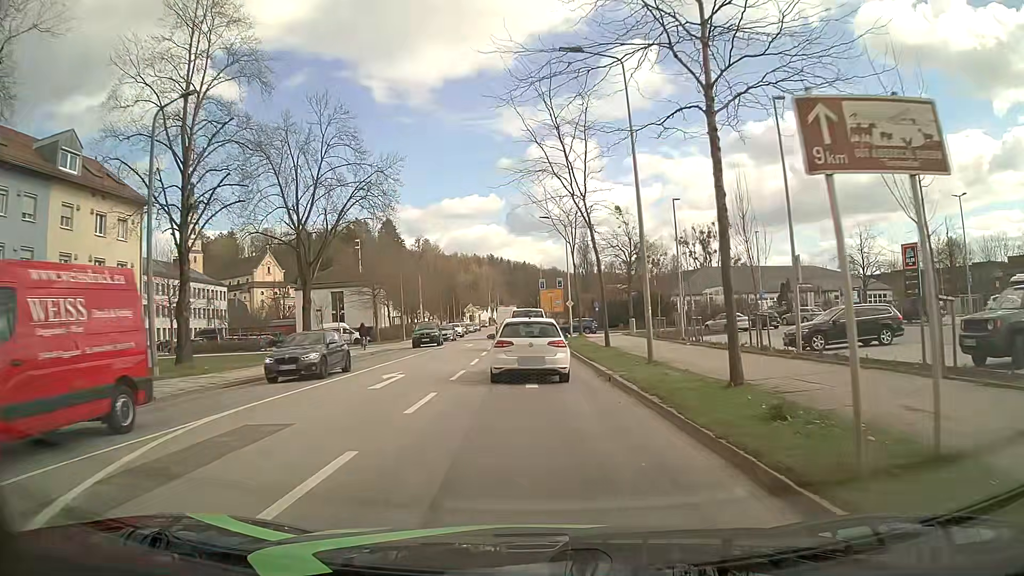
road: secondary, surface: asphalt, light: Day
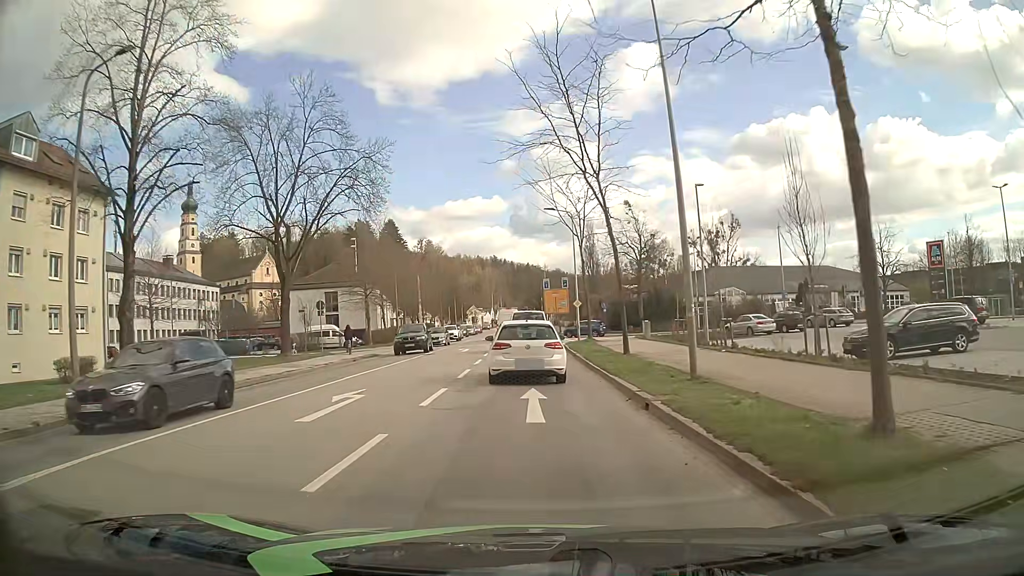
(0.0, +4.7) m; 0°
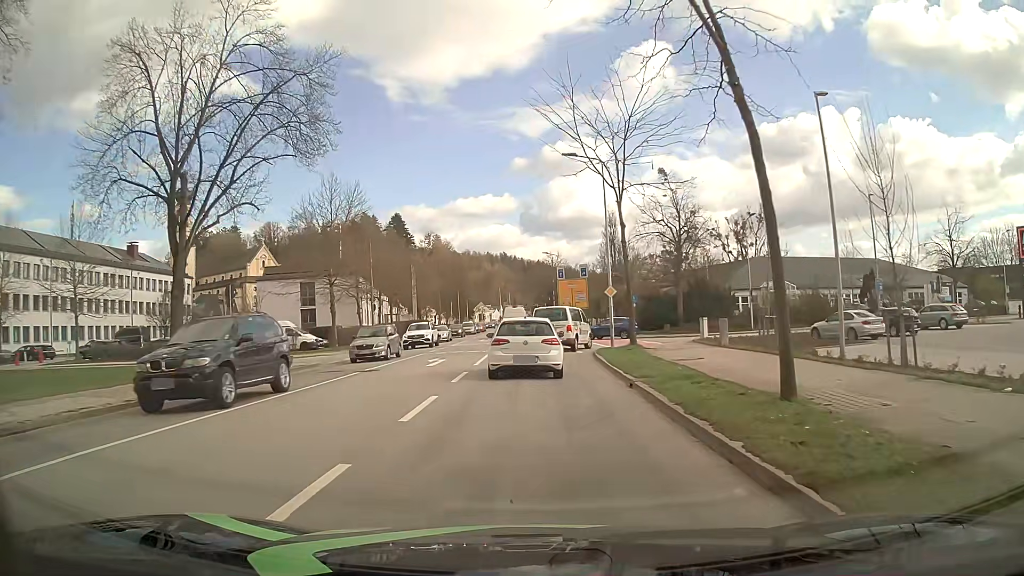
(0.0, +14.2) m; -1°
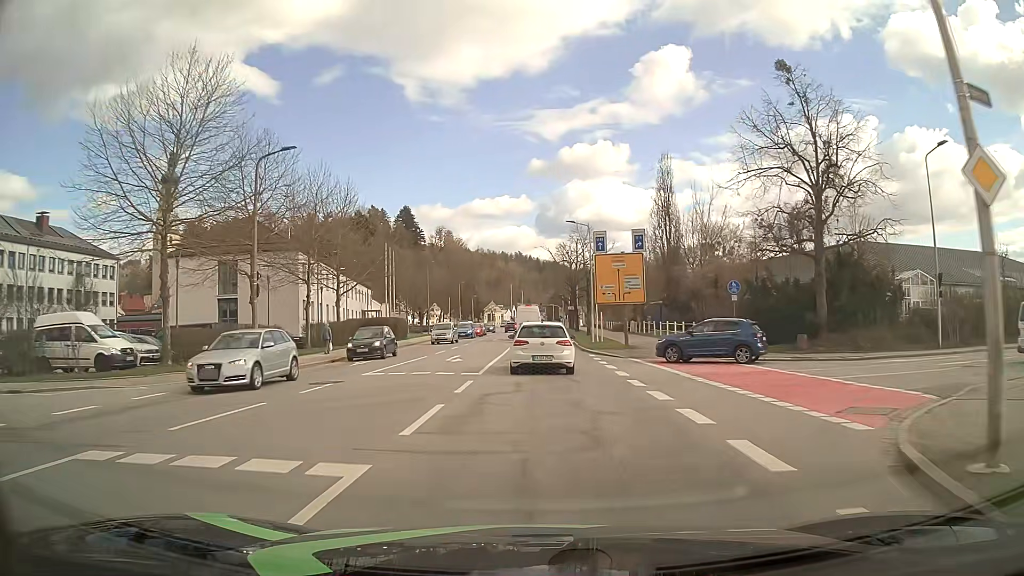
(-0.2, +25.8) m; -1°
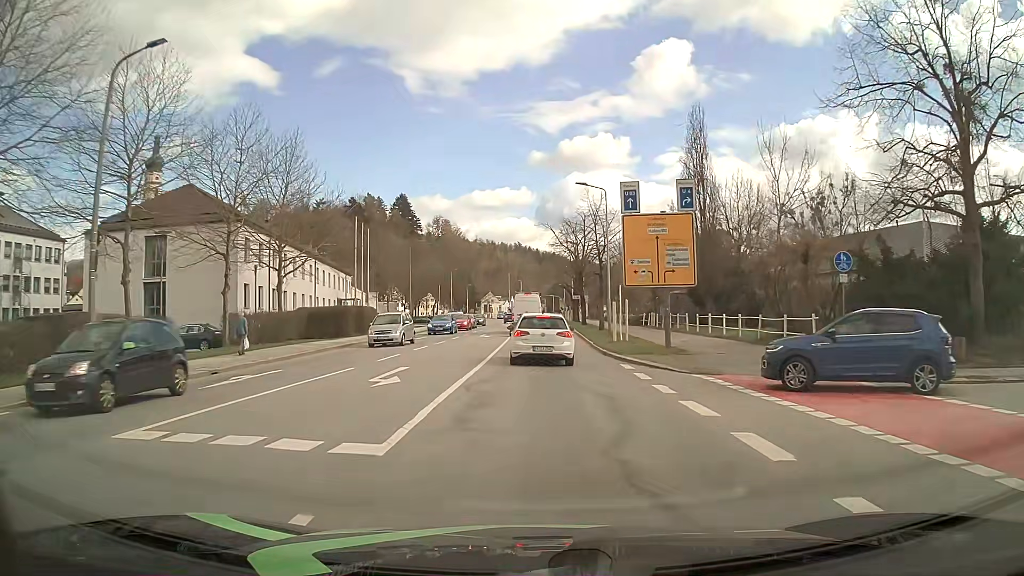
(0.0, +11.8) m; 0°
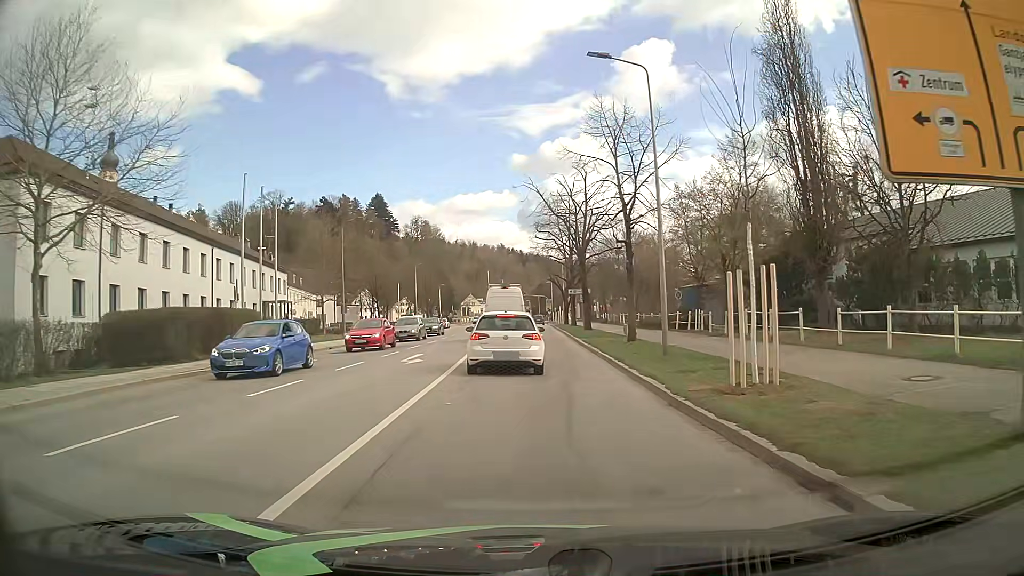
(+0.1, +20.1) m; +1°
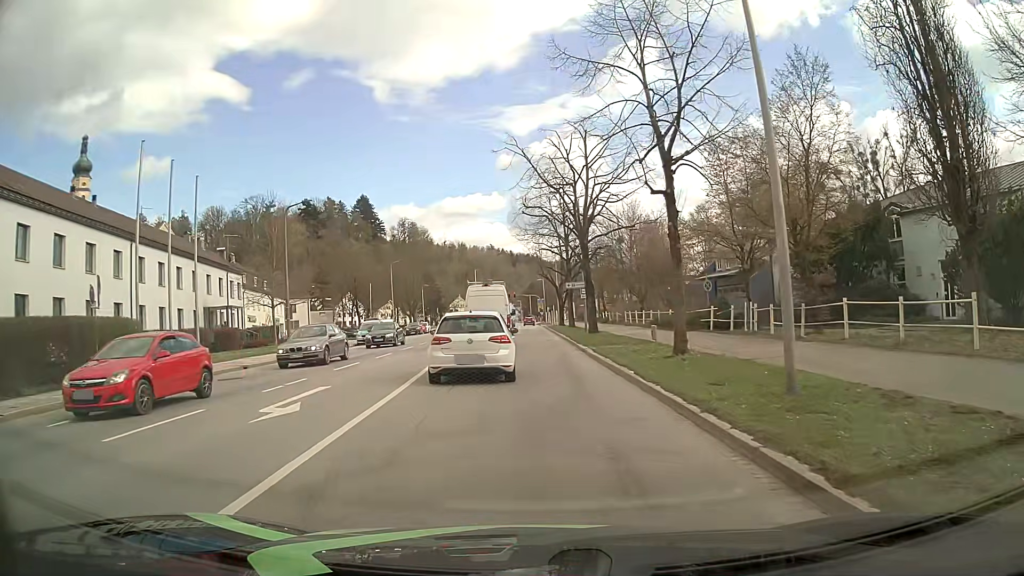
(0.0, +9.9) m; +1°
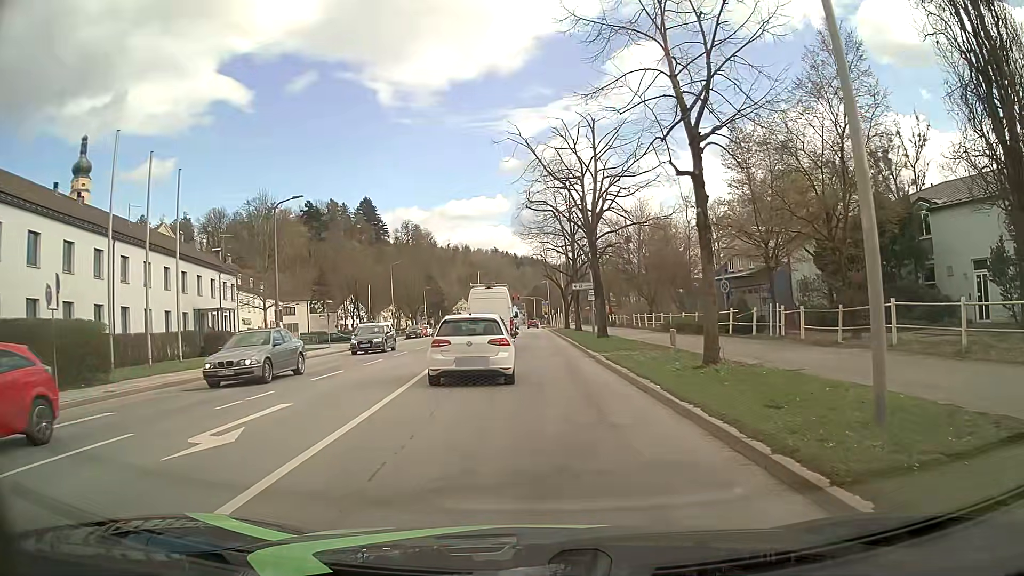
(0.0, +2.5) m; -1°
